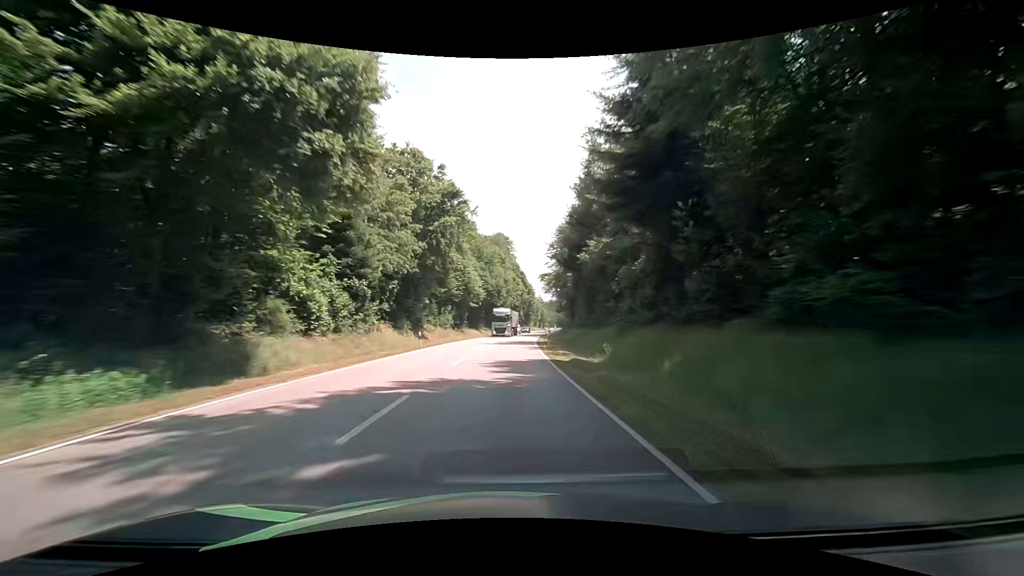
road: secondary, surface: asphalt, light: Day
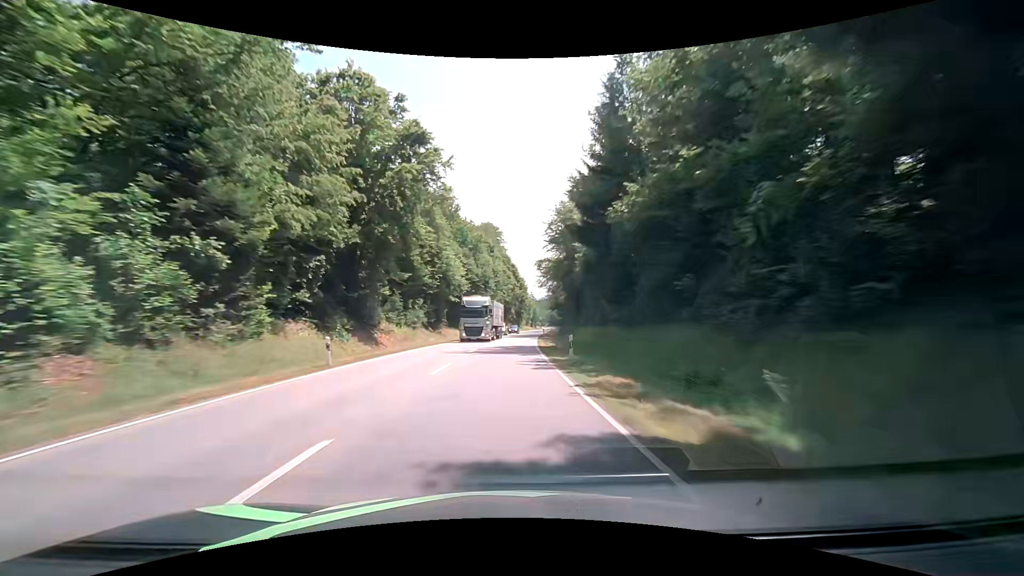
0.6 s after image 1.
(+0.2, +15.8) m; +1°
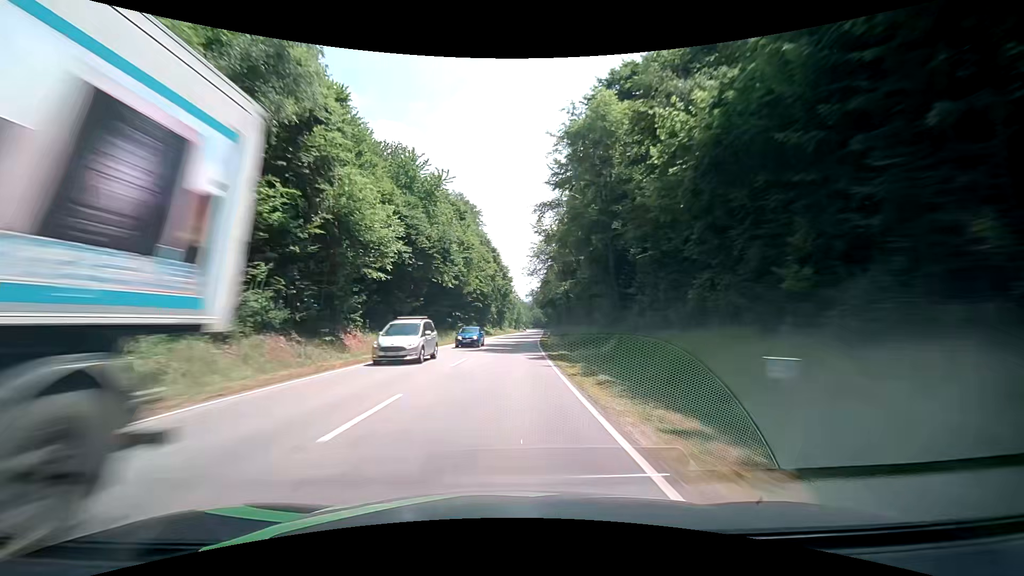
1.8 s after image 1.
(+0.6, +31.6) m; +2°
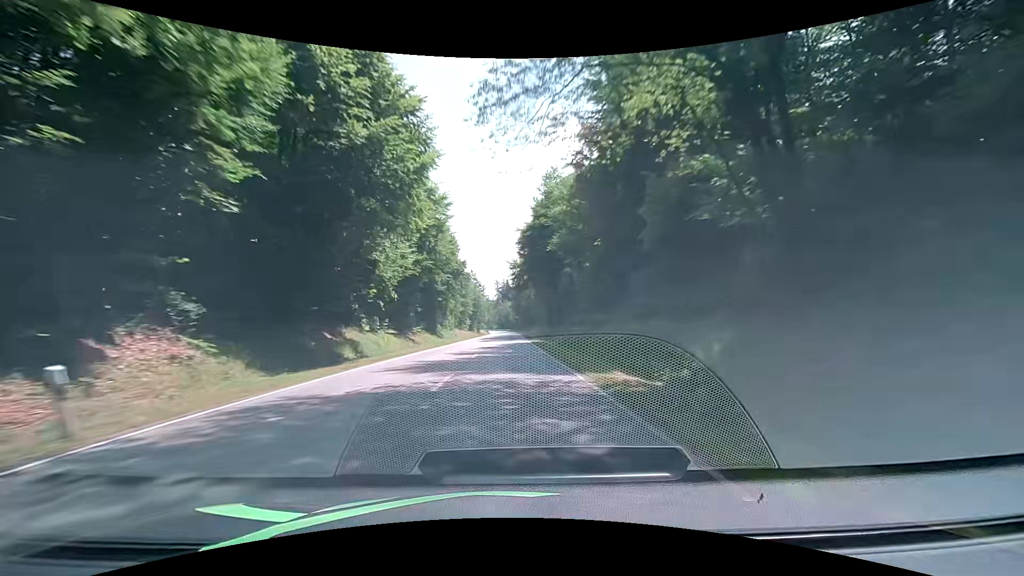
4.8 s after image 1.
(+3.5, +78.9) m; +5°
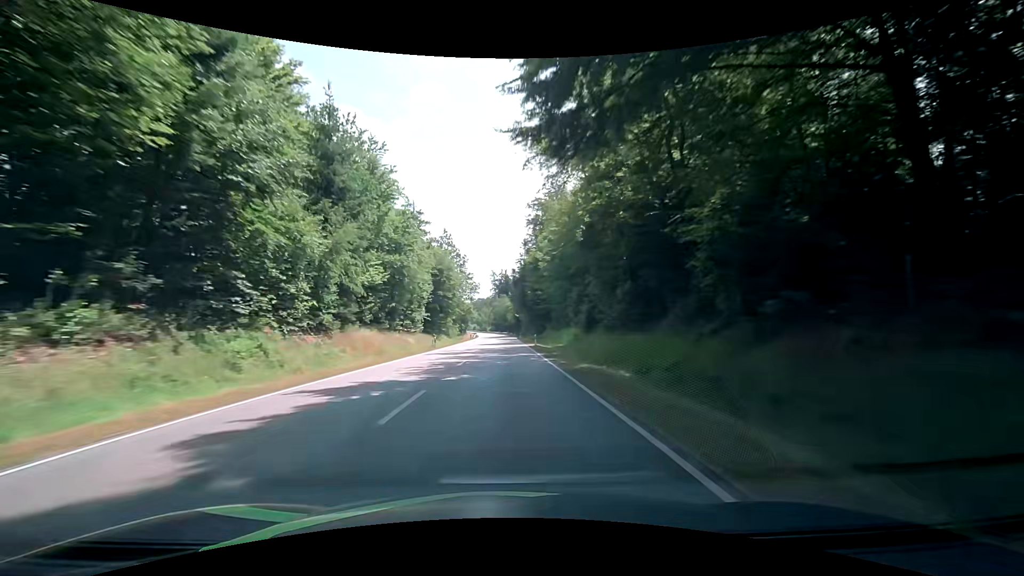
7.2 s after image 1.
(-0.3, +63.2) m; 0°
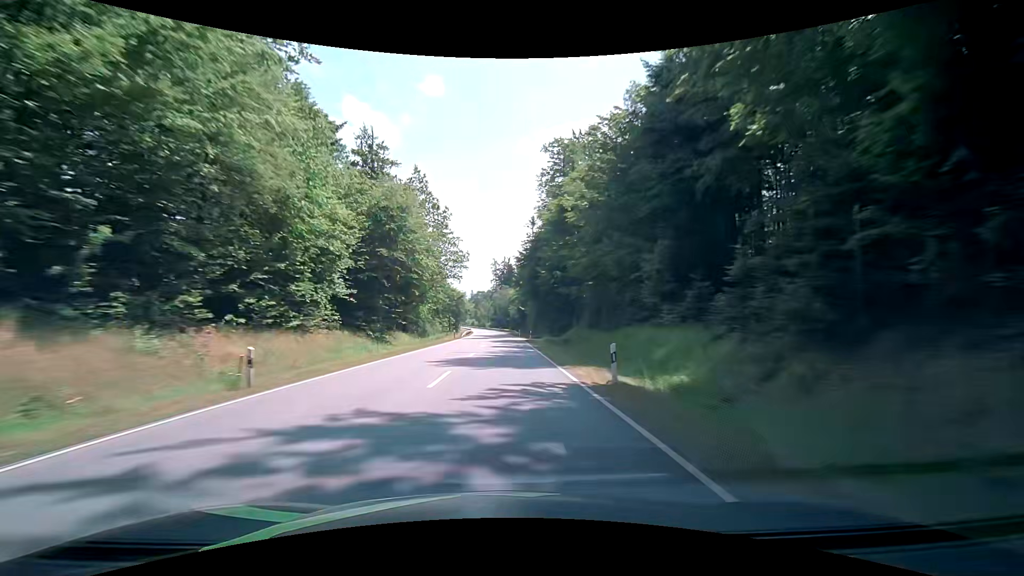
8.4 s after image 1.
(0.0, +31.6) m; 0°
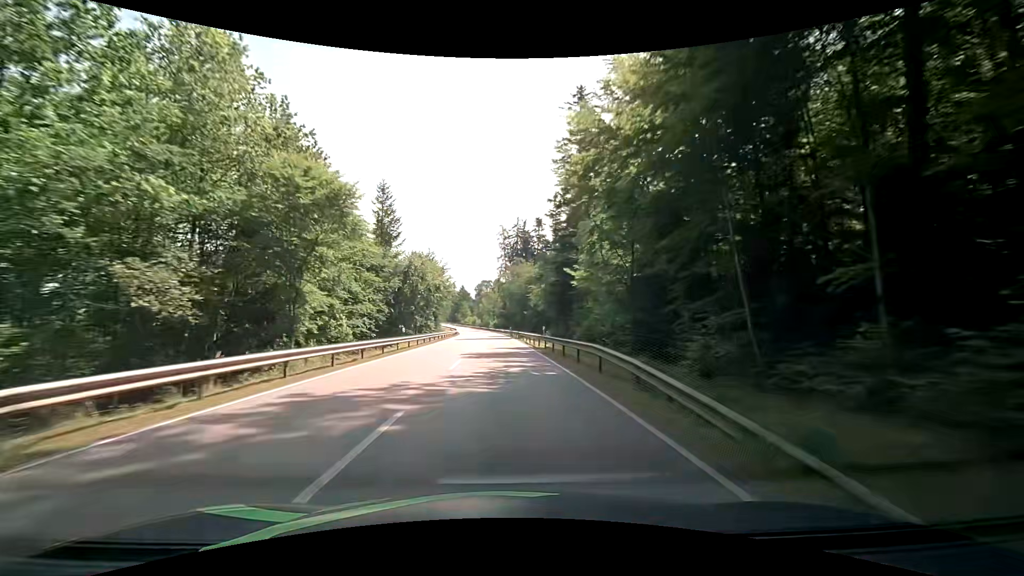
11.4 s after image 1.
(-0.7, +79.1) m; -1°
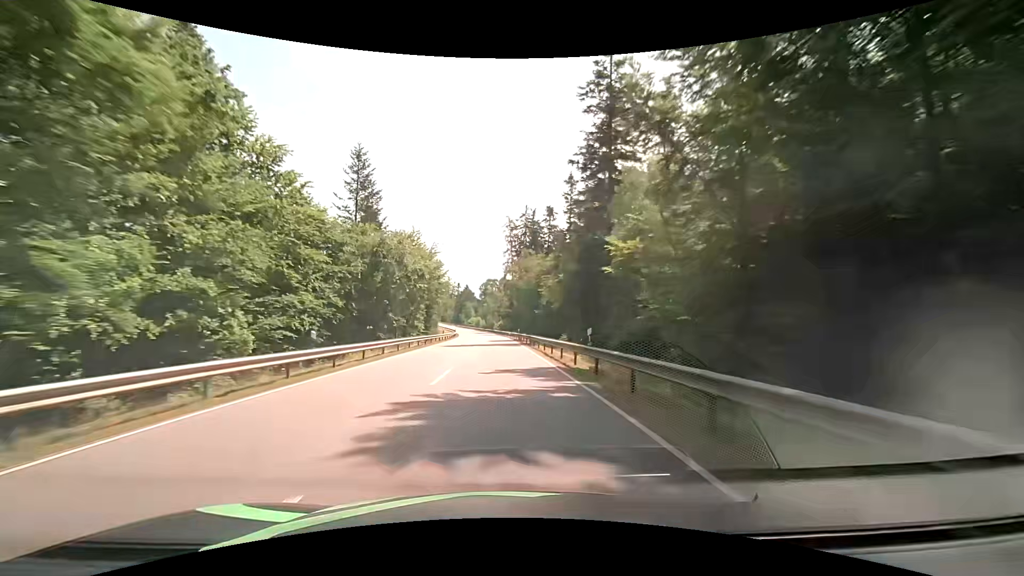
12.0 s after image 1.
(-0.1, +15.8) m; -1°
(0, +10) (0, +20) (0, +30) (0, +40) (-1, +50) (-1, +60) (-2, +70) (-2, +80) (-3, +90) (-4, +100) m
